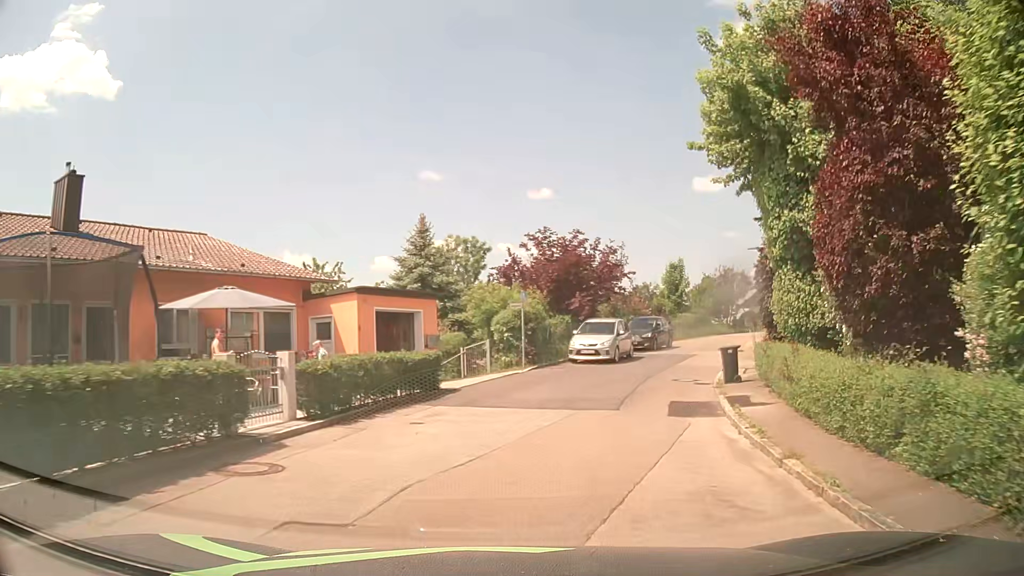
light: Day
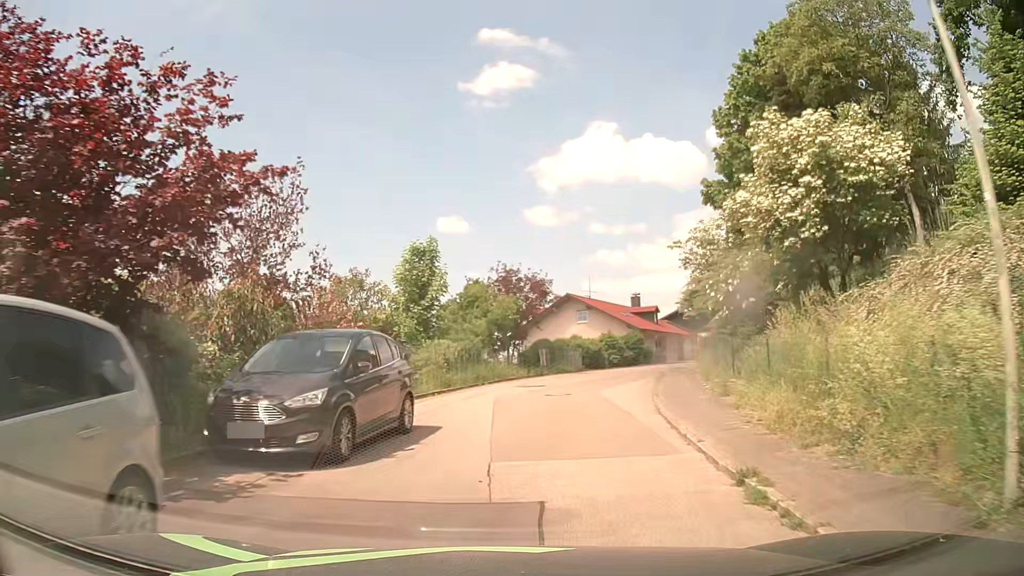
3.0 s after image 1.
(+5.3, +23.2) m; +24°
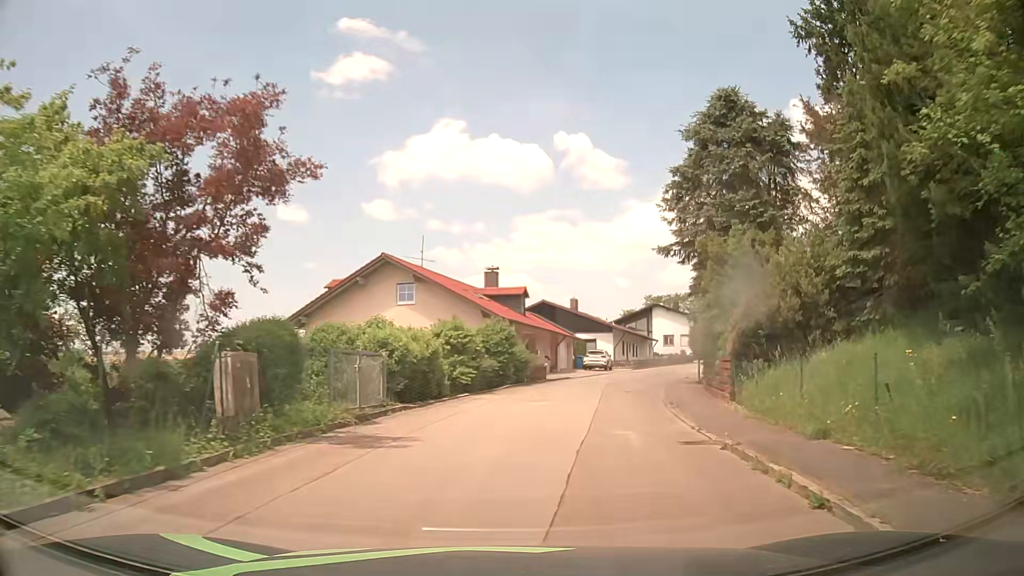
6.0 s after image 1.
(+2.3, +24.4) m; +13°
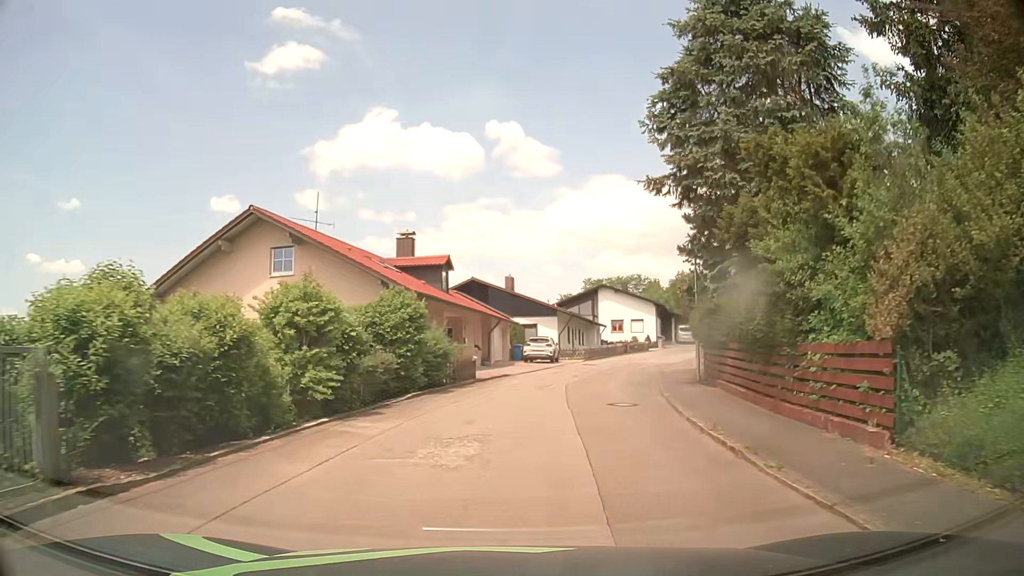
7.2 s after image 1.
(+0.5, +10.1) m; +6°
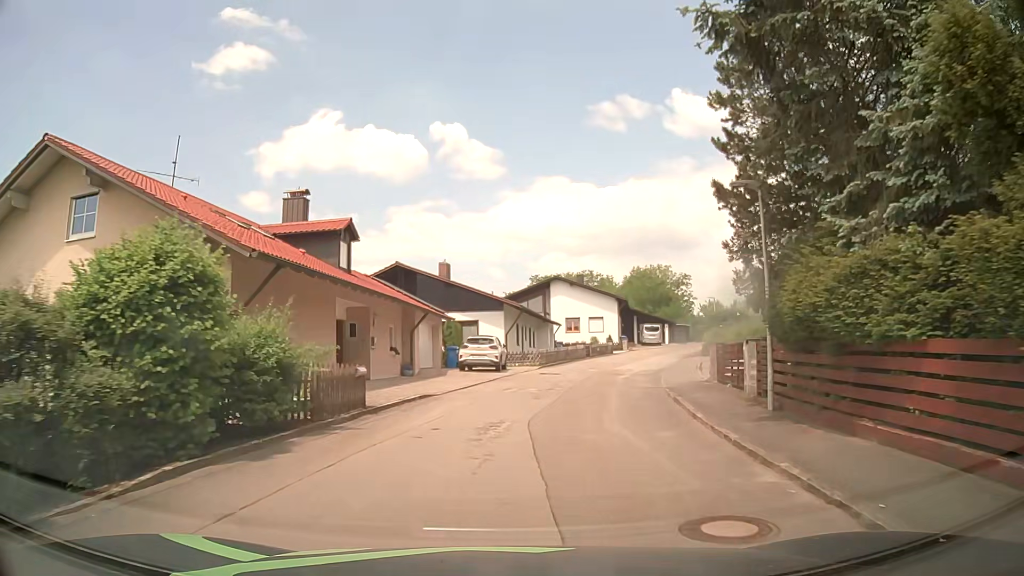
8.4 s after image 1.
(+0.4, +10.3) m; +4°
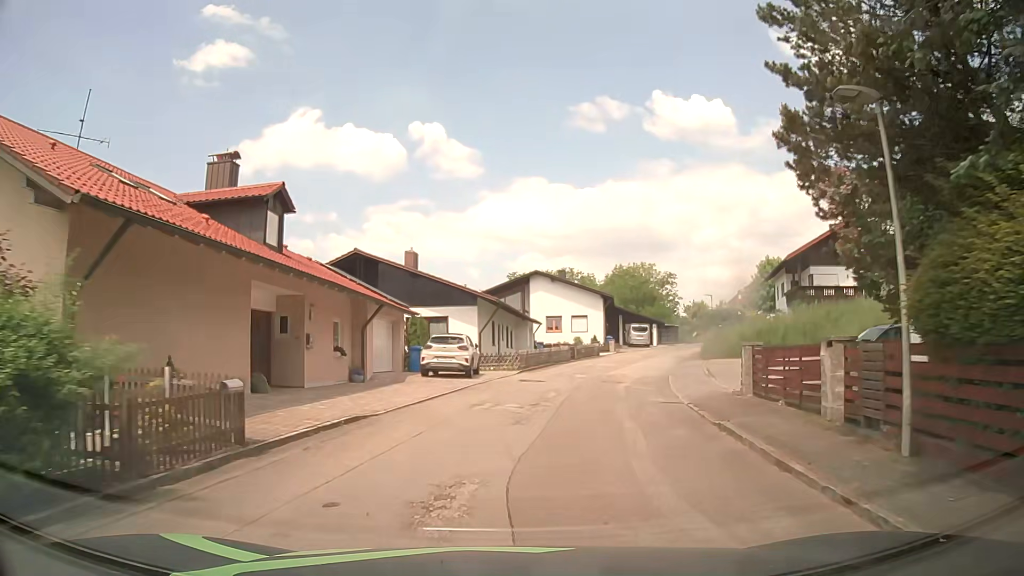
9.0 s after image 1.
(+0.1, +5.2) m; +2°
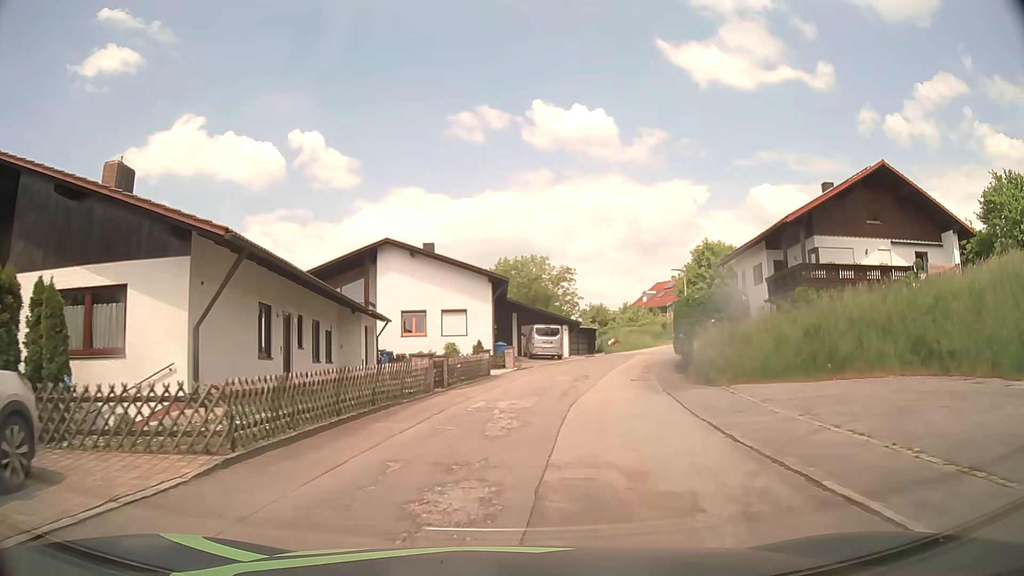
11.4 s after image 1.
(+2.0, +20.9) m; +11°
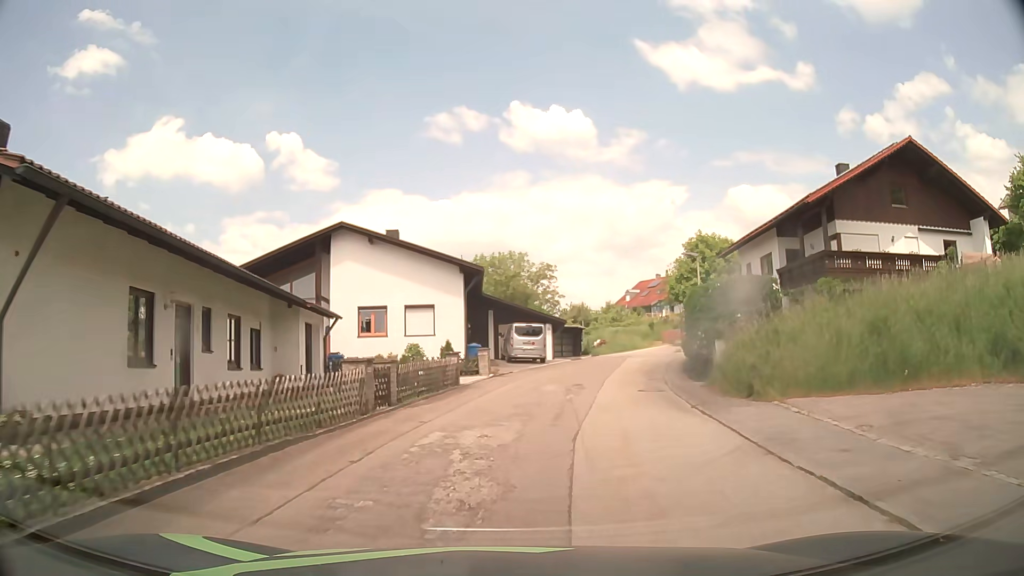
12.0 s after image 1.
(+0.1, +5.3) m; +2°
(0, +10) (+1, +20) (+3, +30) (+6, +39) (+9, +49) (+14, +58) (+20, +65) (+28, +71) (+37, +76) (+45, +82) m
